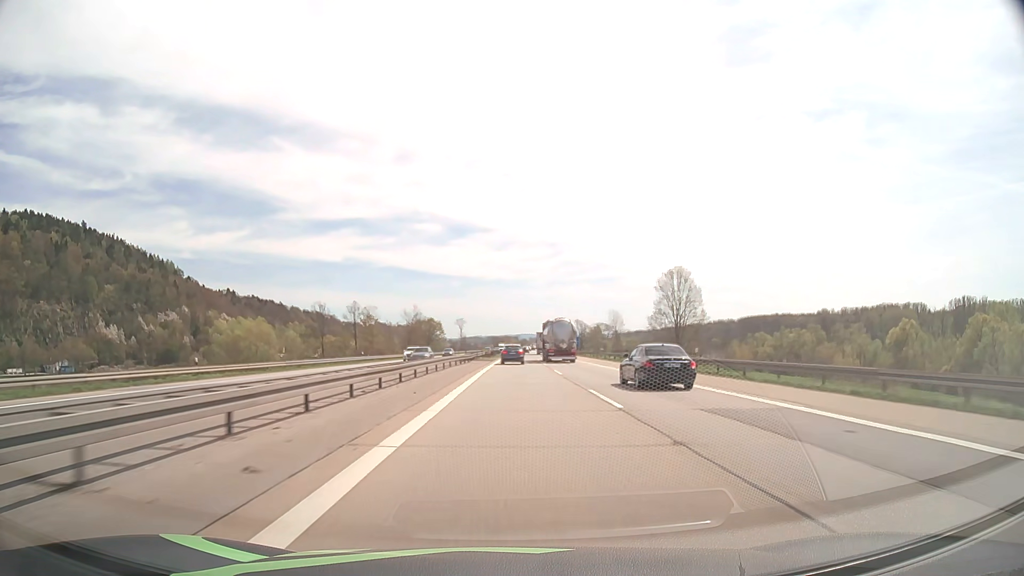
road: motorway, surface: asphalt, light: Day
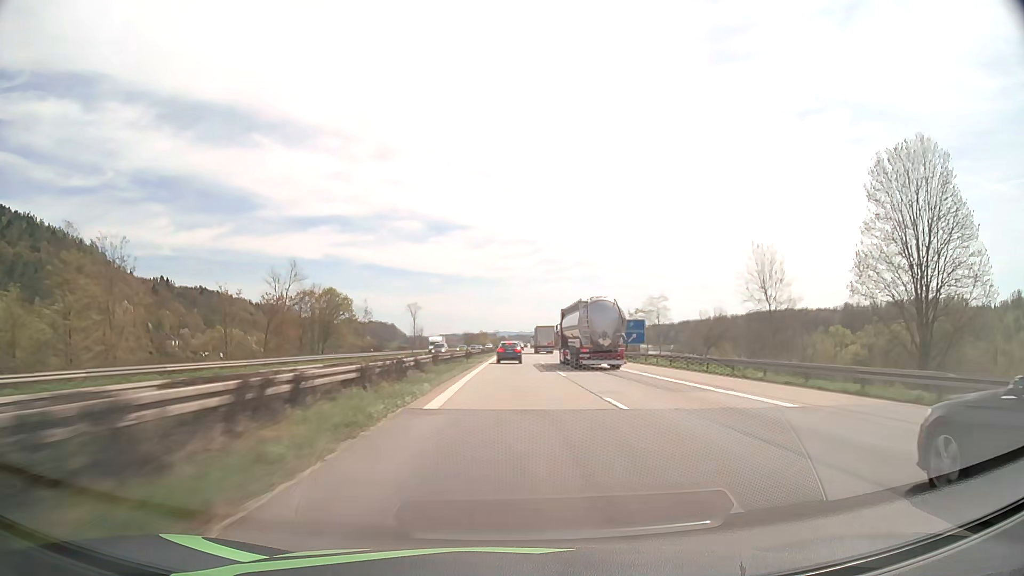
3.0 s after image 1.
(+1.6, +95.5) m; +2°
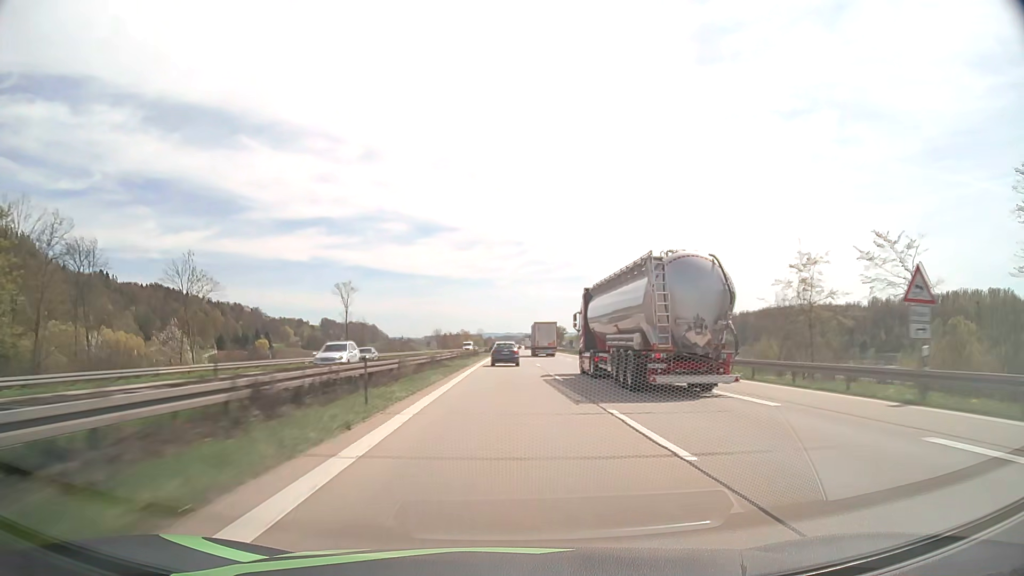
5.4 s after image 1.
(+0.9, +76.0) m; +1°
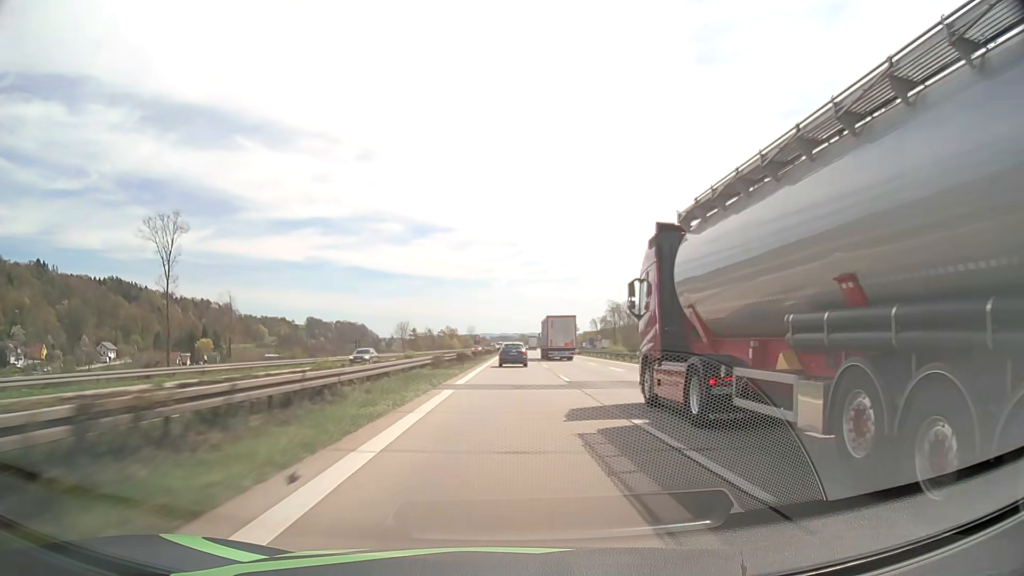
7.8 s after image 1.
(+0.1, +74.6) m; 0°
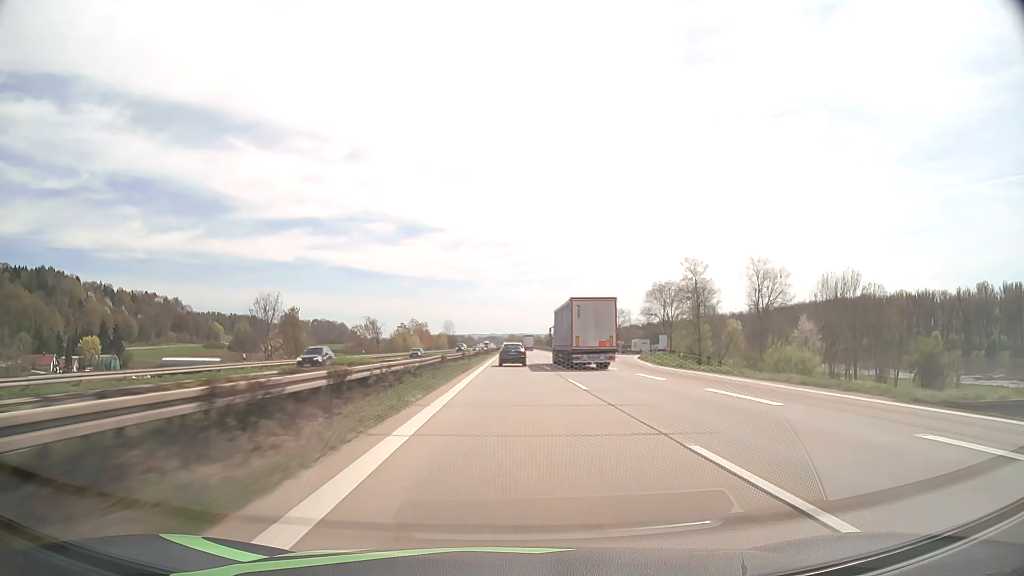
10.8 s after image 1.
(+0.8, +93.7) m; +1°
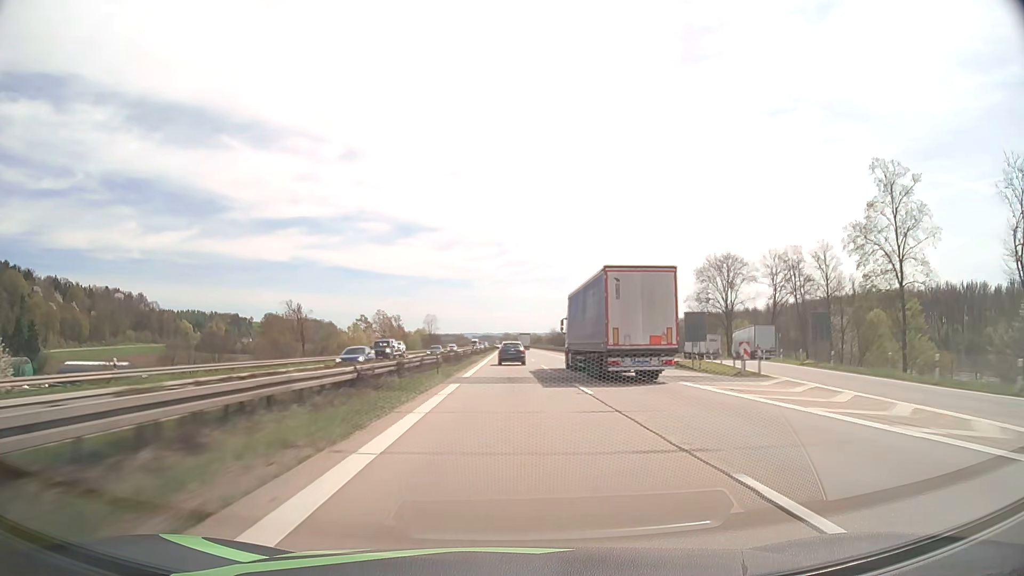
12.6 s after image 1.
(+0.3, +57.1) m; 0°
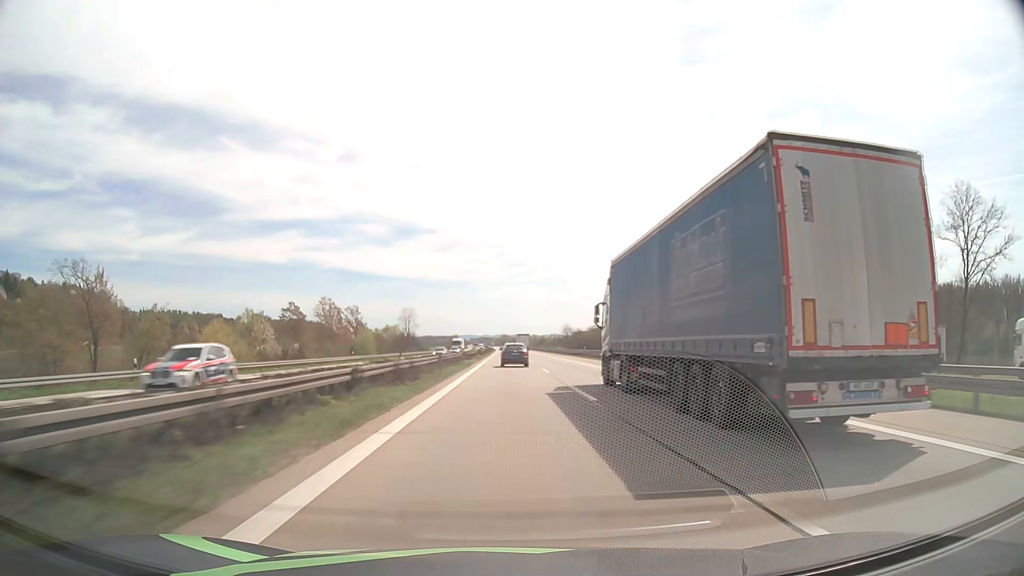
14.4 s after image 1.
(+0.1, +58.1) m; 0°
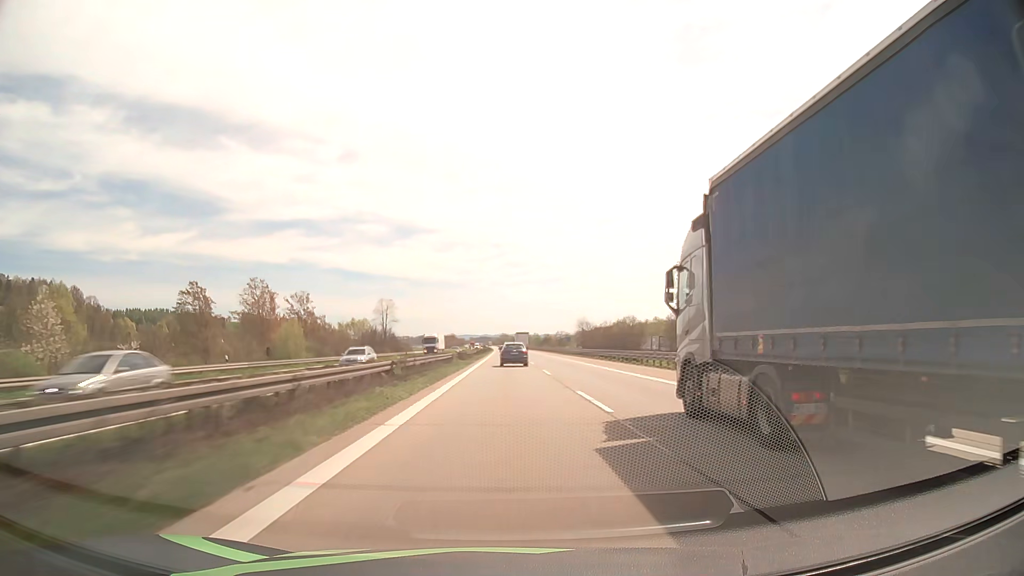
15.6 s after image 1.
(0.0, +39.3) m; 0°
(0, +10) (0, +20) (0, +30) (0, +40) (0, +50) (0, +60) (0, +70) (0, +80) (0, +90) (0, +100) m
